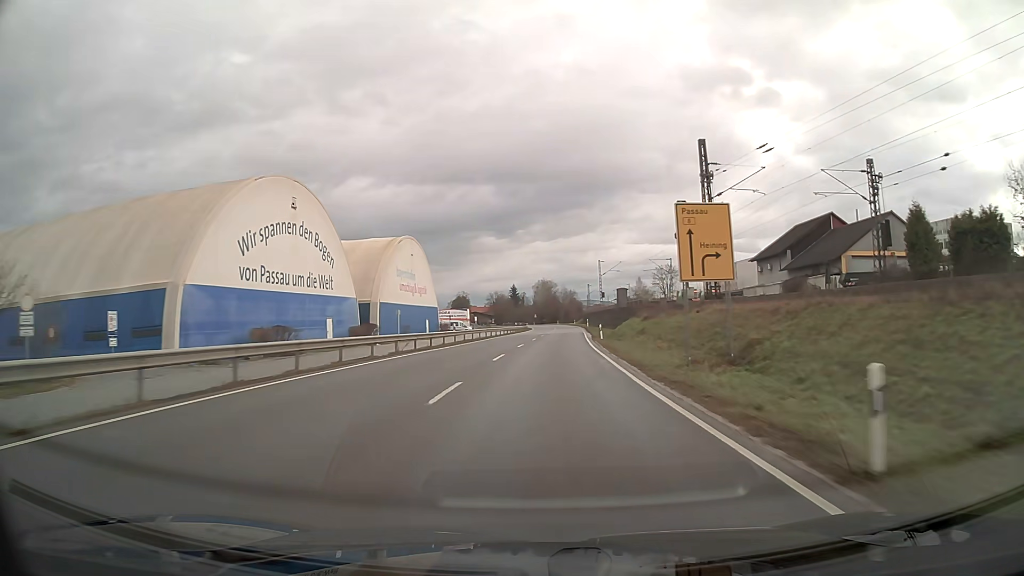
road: primary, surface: asphalt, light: Day
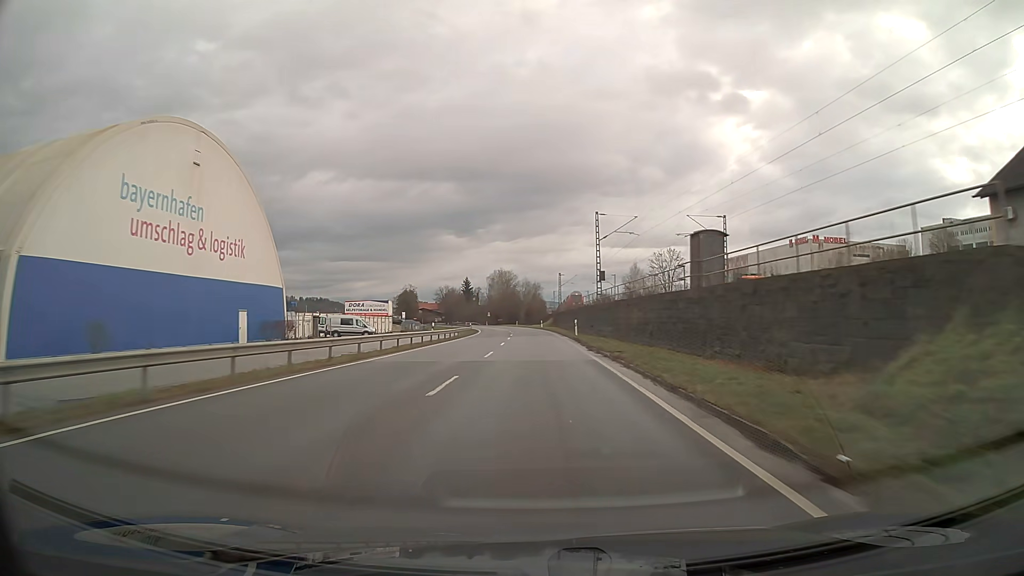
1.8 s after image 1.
(+1.5, +47.3) m; +3°
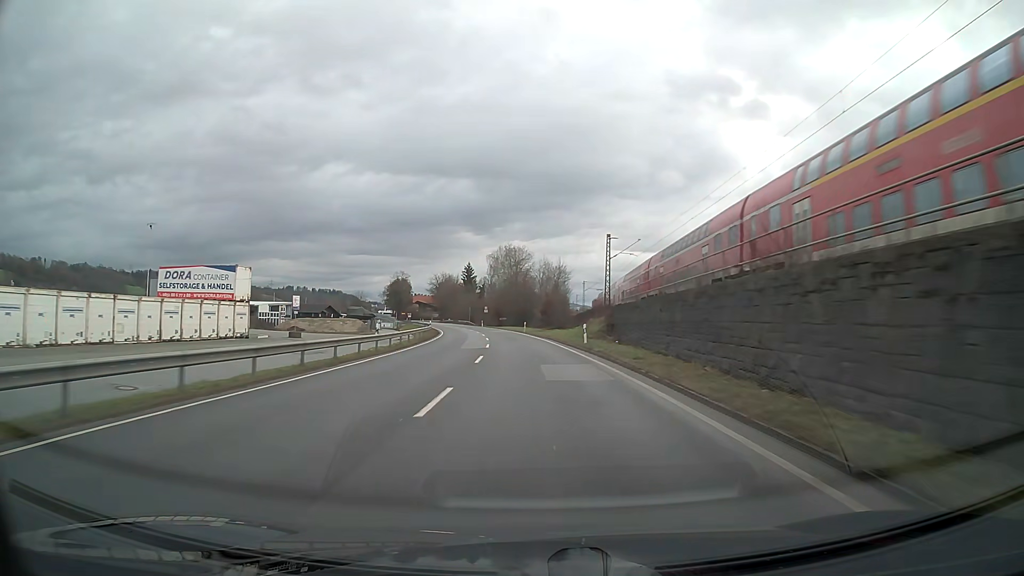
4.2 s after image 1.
(-0.7, +63.2) m; -2°
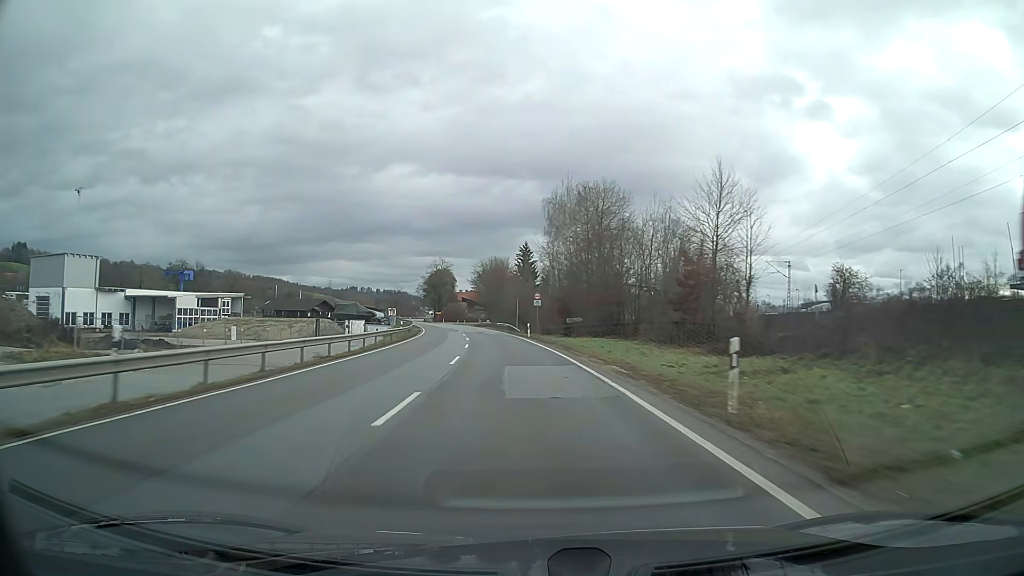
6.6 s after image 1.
(-3.0, +63.1) m; -6°
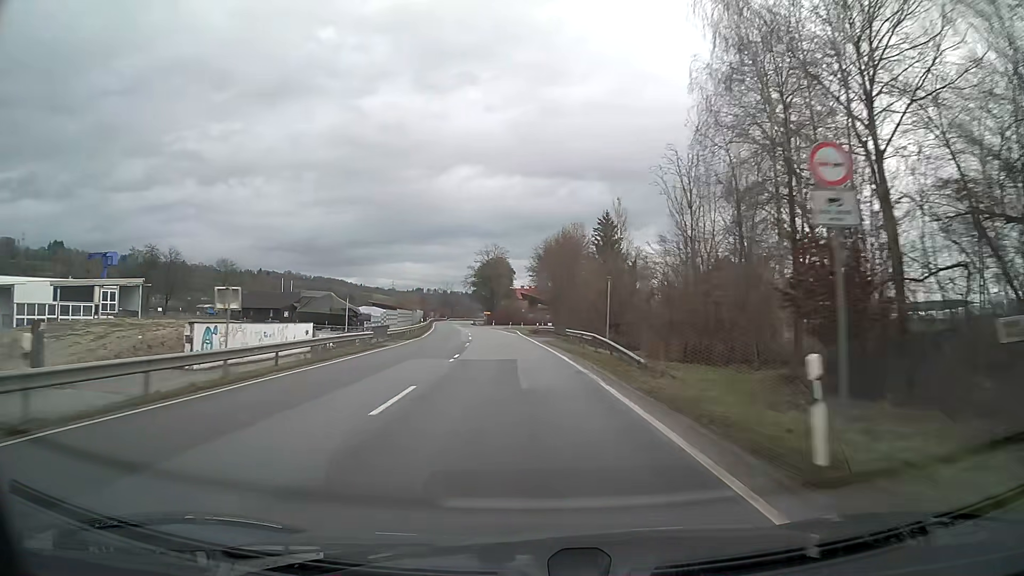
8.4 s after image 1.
(-2.3, +47.3) m; -6°
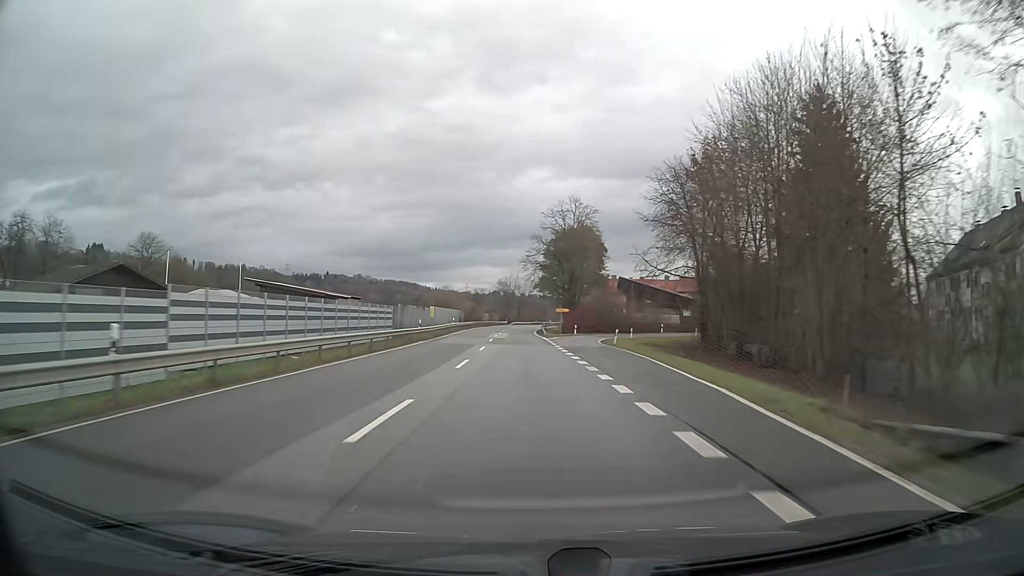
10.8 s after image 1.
(-3.9, +63.0) m; -6°
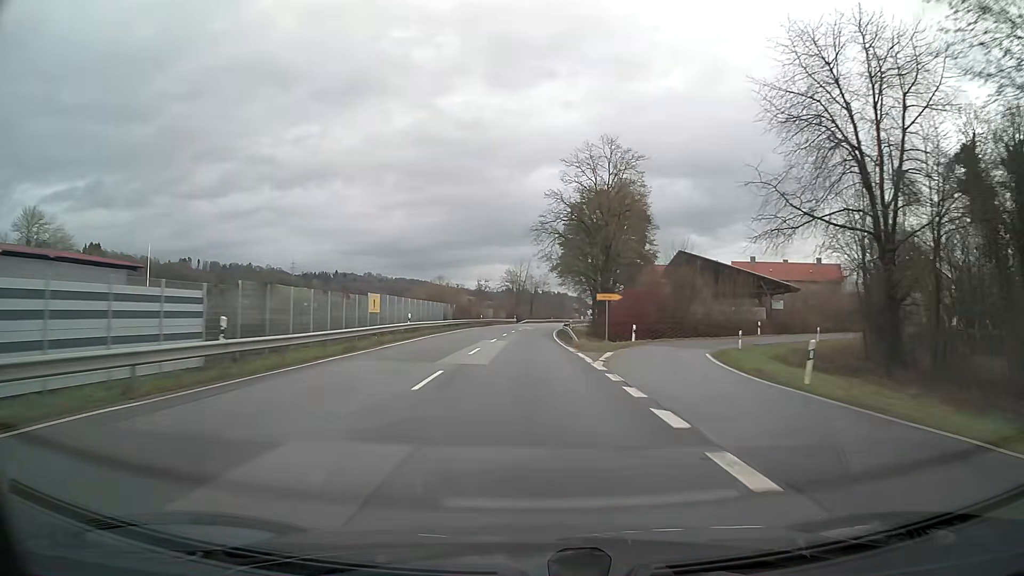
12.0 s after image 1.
(-0.4, +31.6) m; -1°
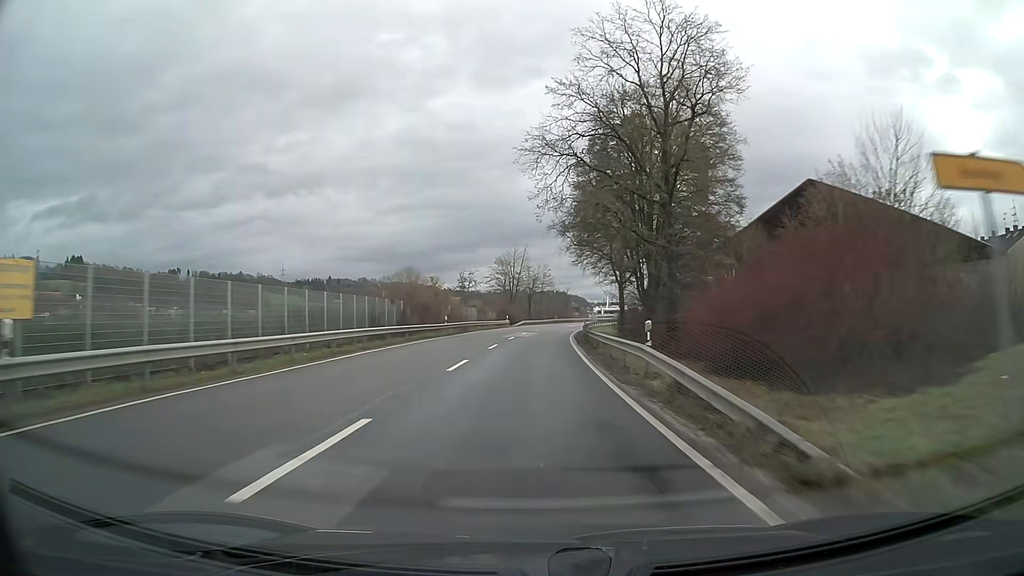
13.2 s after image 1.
(+0.1, +31.6) m; +1°
(0, +10) (0, +20) (0, +30) (+1, +40) (+1, +50) (+2, +60) (+3, +70) (+4, +80) (+6, +90) (+7, +100) m
